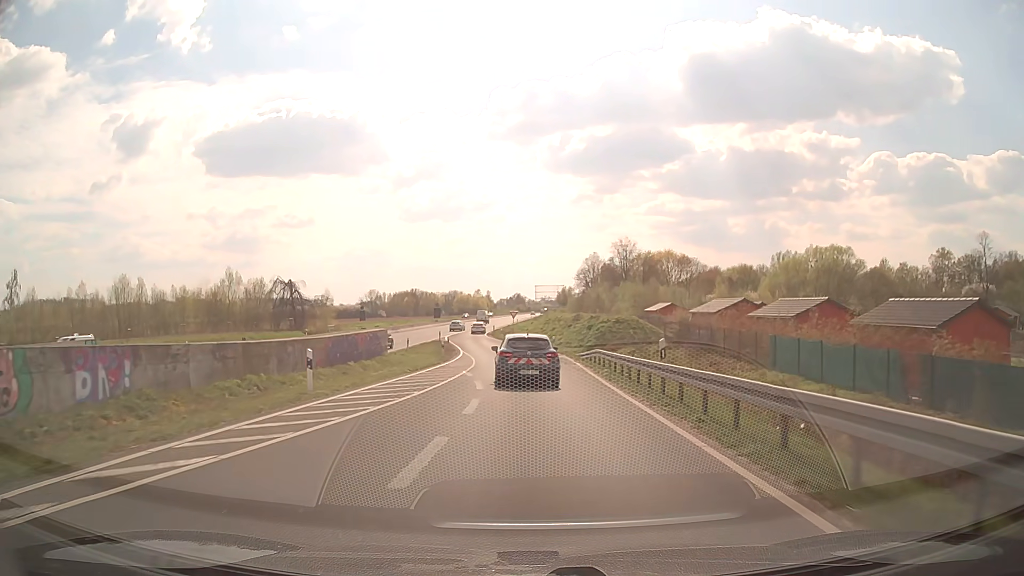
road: trunk_link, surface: asphalt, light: Day
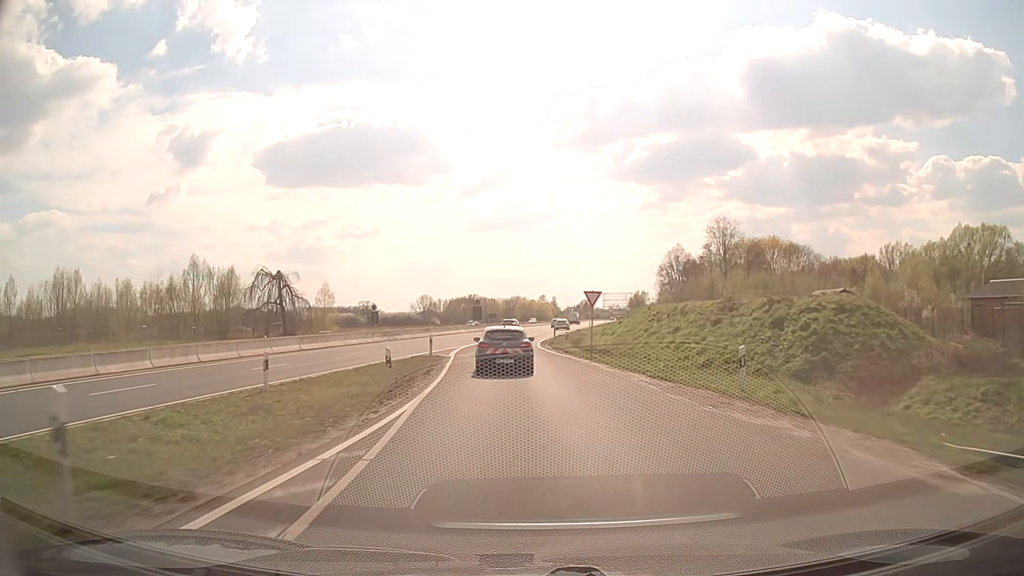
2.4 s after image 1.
(-1.2, +36.6) m; -6°
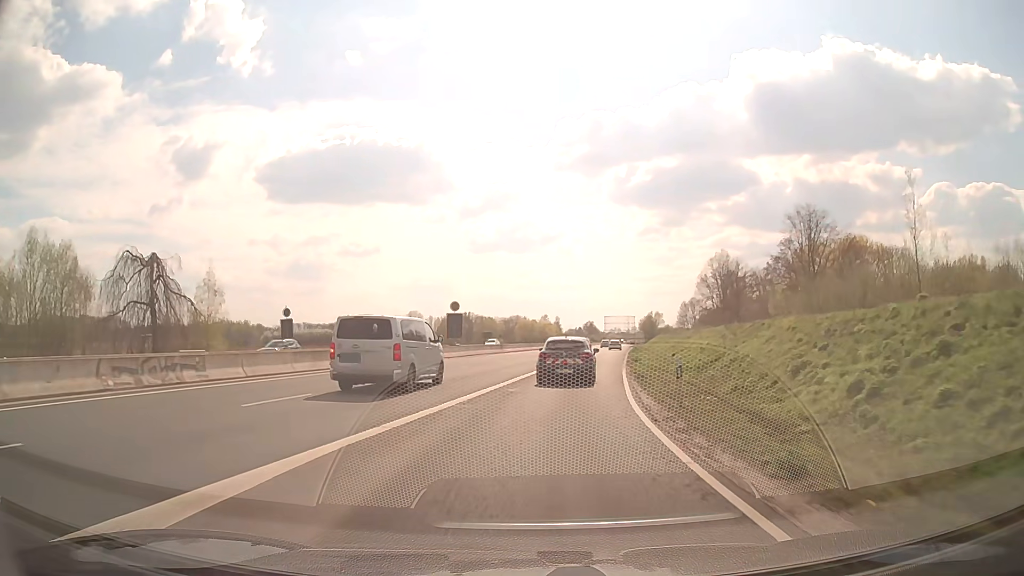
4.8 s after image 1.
(-1.3, +38.2) m; 0°
(0, +10) (+1, +20) (+2, +30) (+4, +40) (+5, +50) (+7, +60) (+8, +70) (+9, +79) (+11, +89) (+12, +99) m
